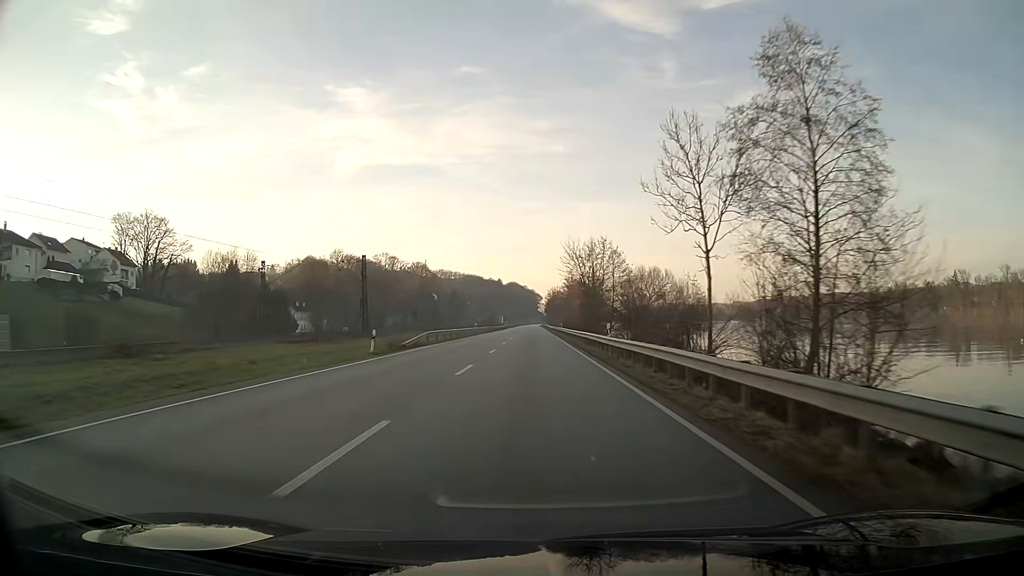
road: primary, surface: asphalt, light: Day
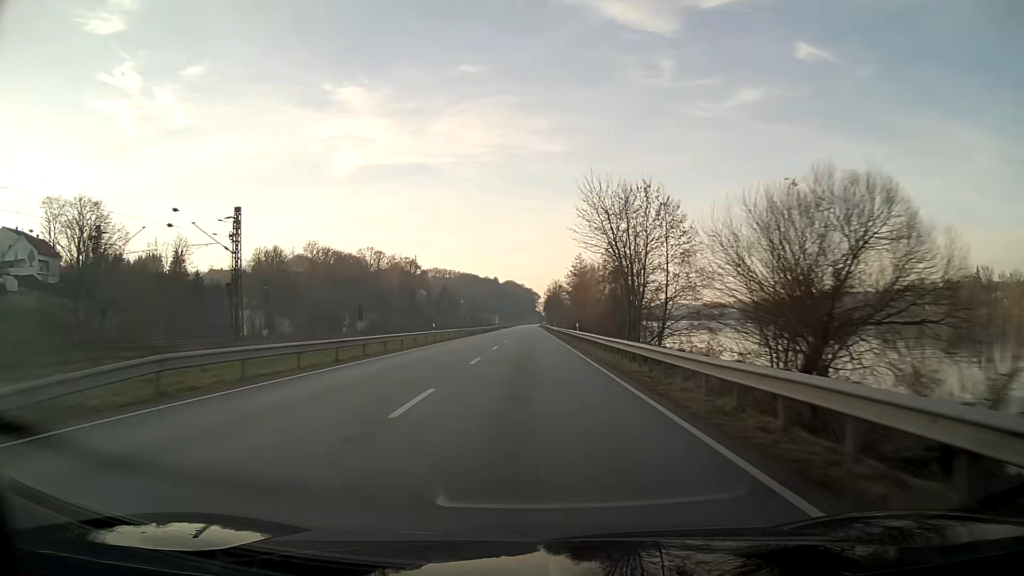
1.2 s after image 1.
(+0.1, +31.9) m; 0°
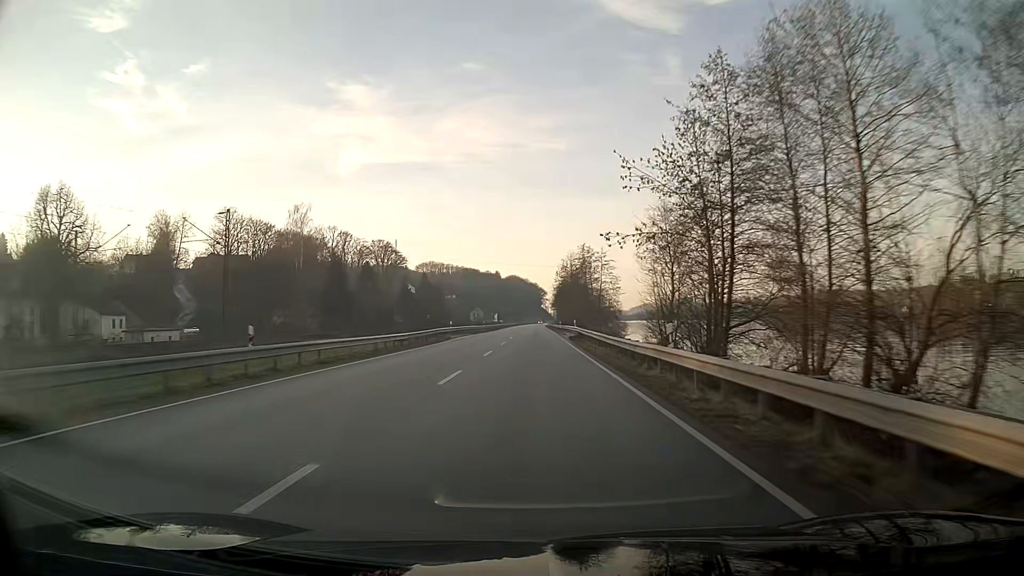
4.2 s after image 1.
(-0.2, +79.8) m; 0°
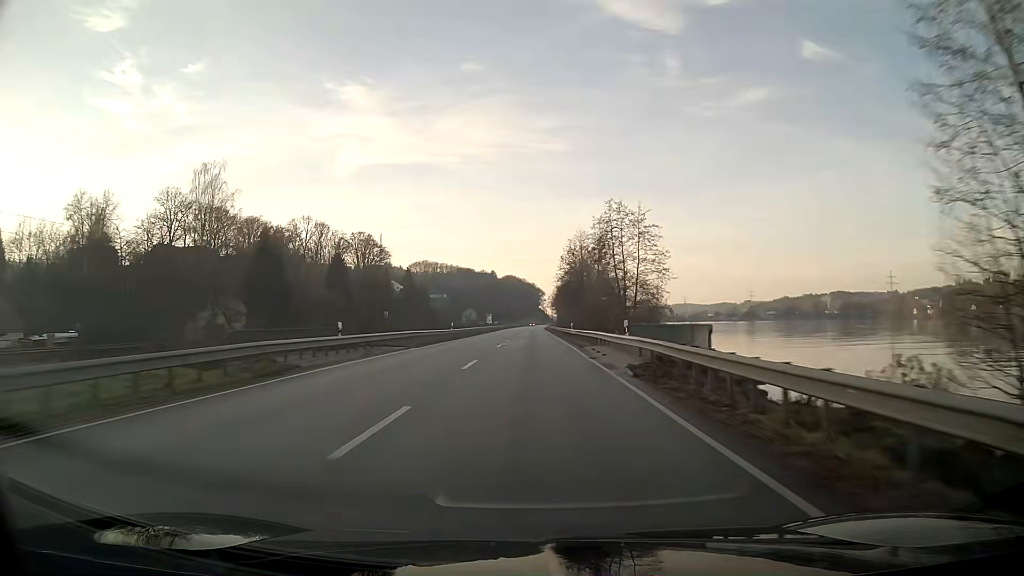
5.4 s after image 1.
(+0.1, +32.0) m; 0°
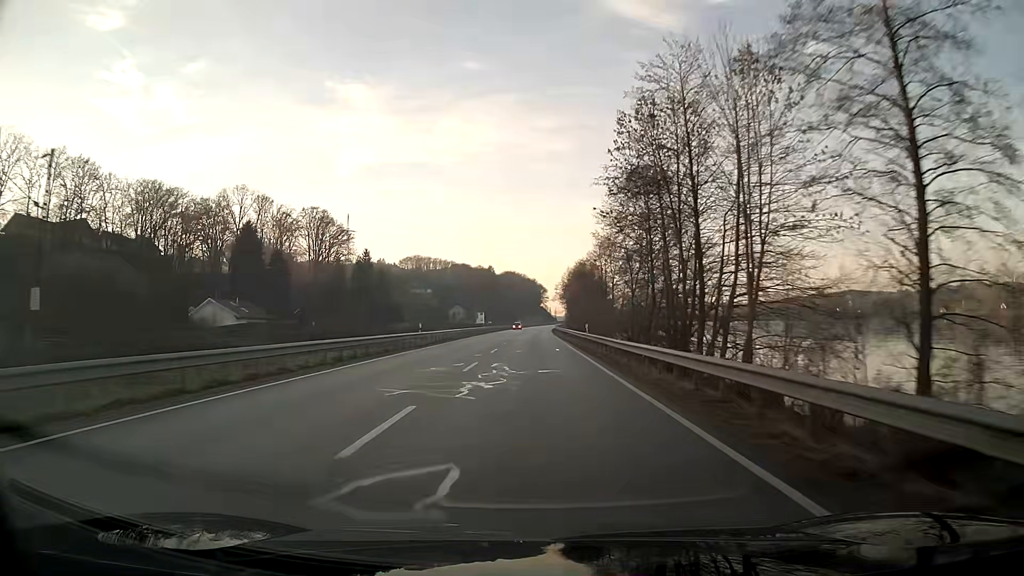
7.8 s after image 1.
(0.0, +63.9) m; 0°
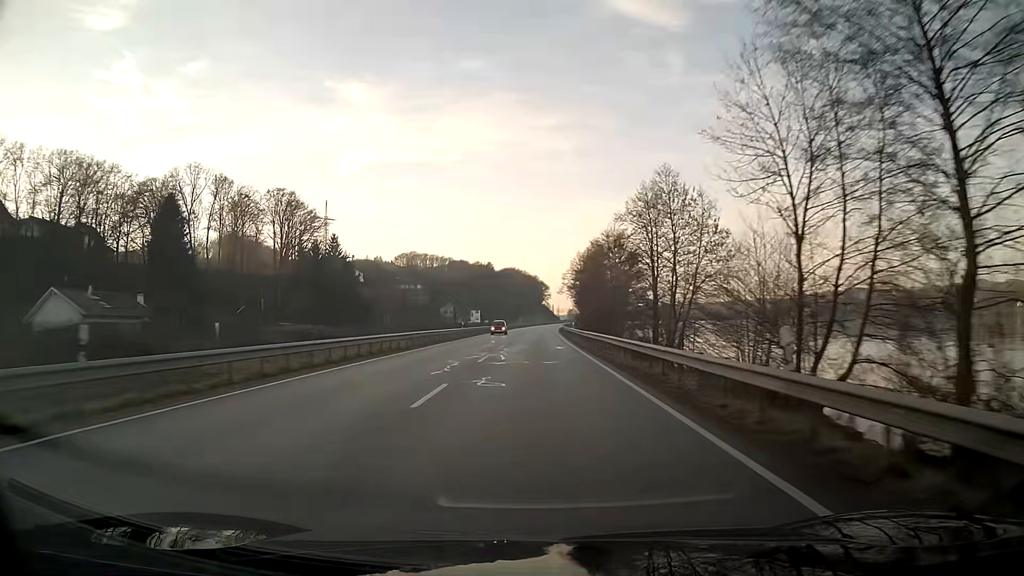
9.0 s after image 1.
(0.0, +32.0) m; 0°
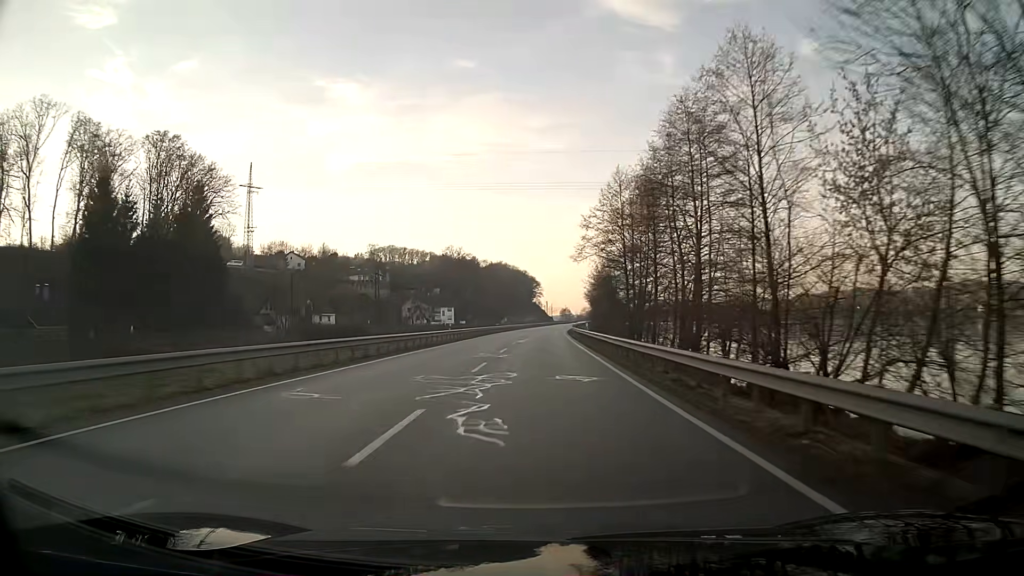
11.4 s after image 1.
(+0.4, +64.0) m; +1°
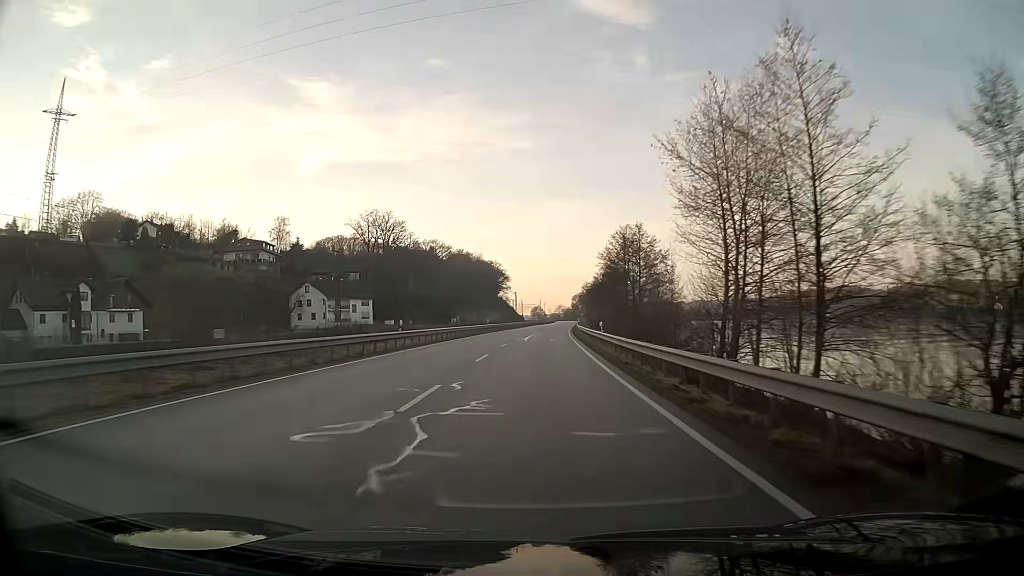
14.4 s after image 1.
(+1.7, +80.1) m; +3°
